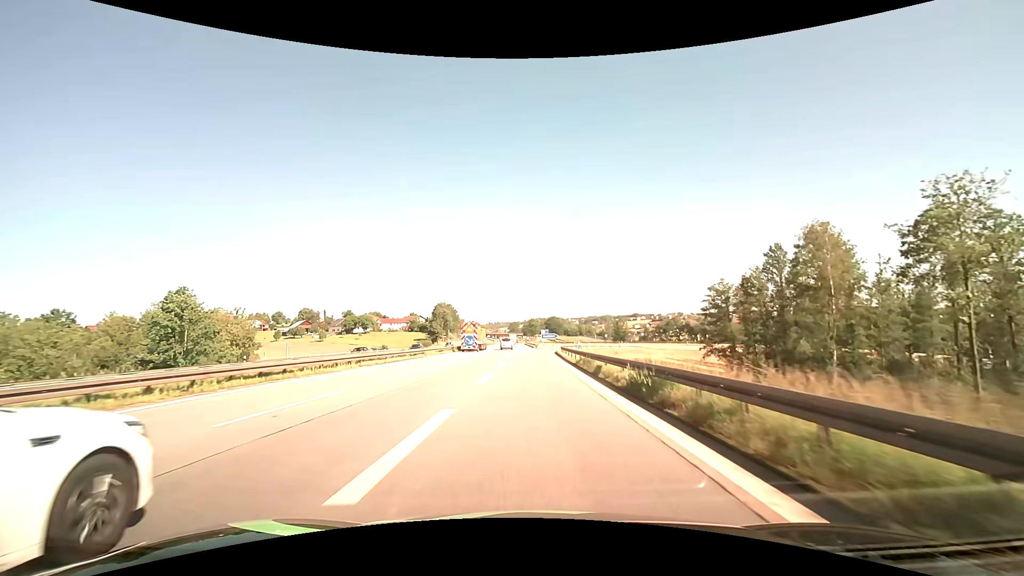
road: motorway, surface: asphalt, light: Day
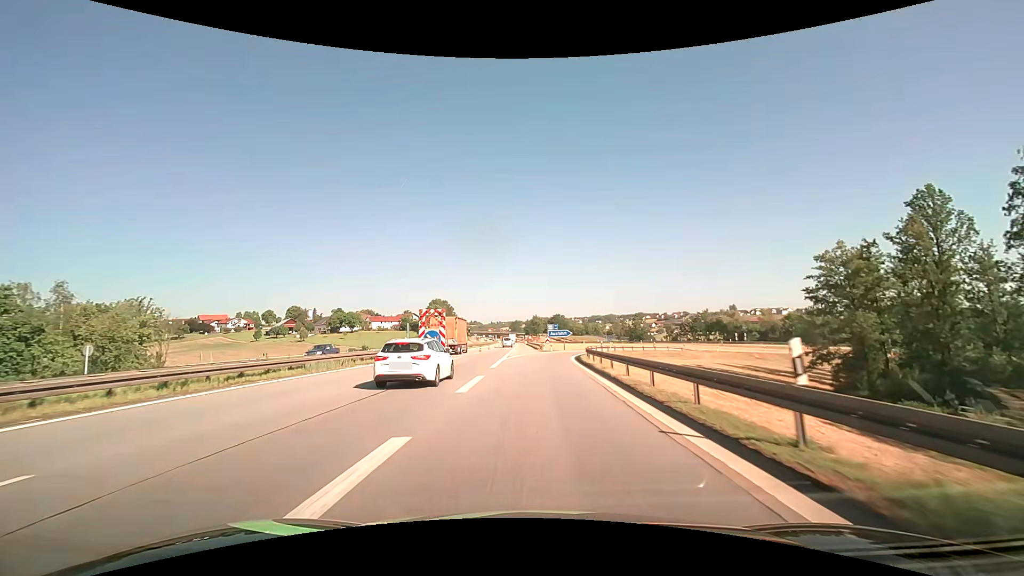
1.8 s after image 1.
(0.0, +27.0) m; 0°
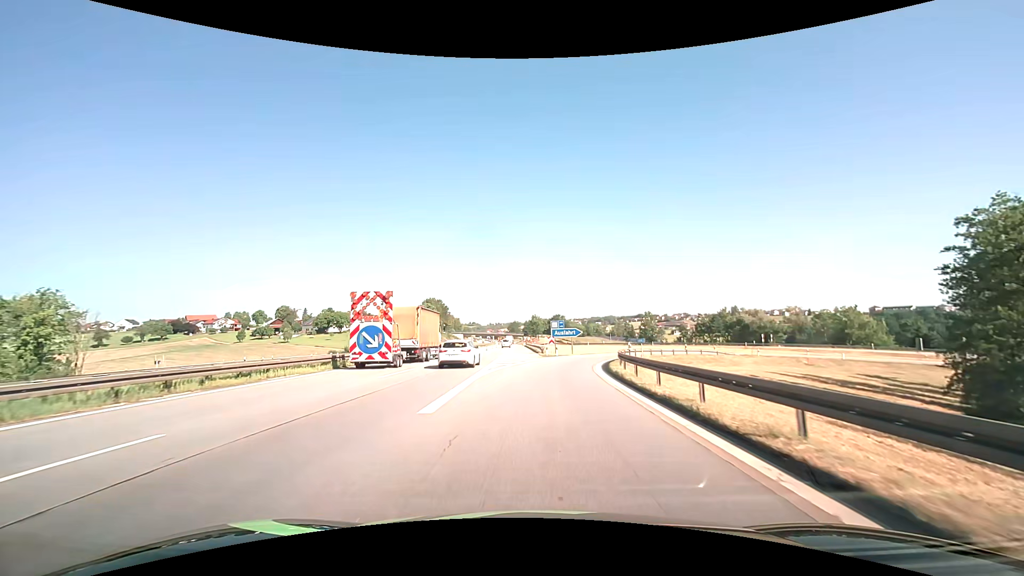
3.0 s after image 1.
(0.0, +15.5) m; 0°
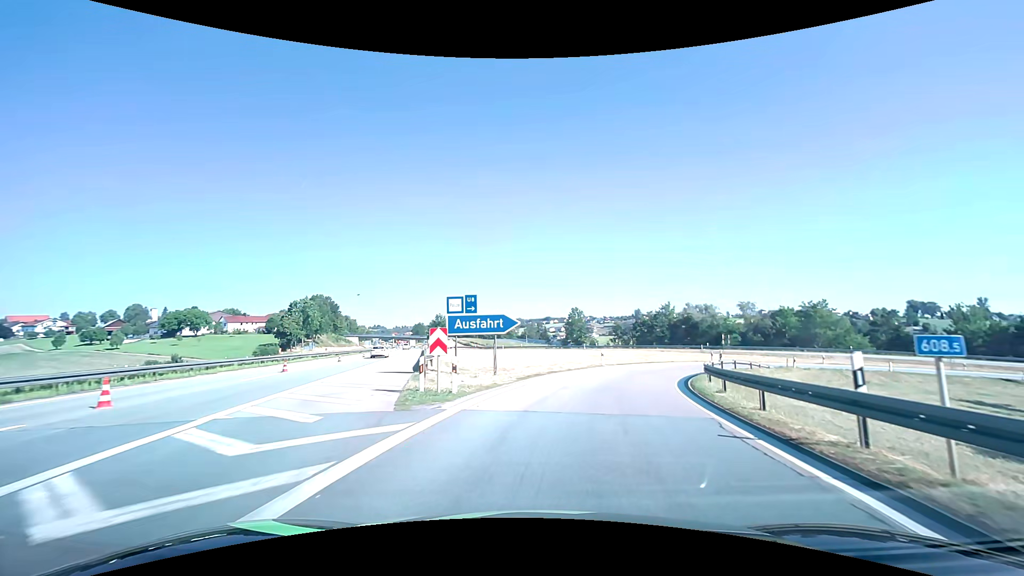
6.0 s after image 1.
(+1.5, +32.3) m; +10°
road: motorway_link
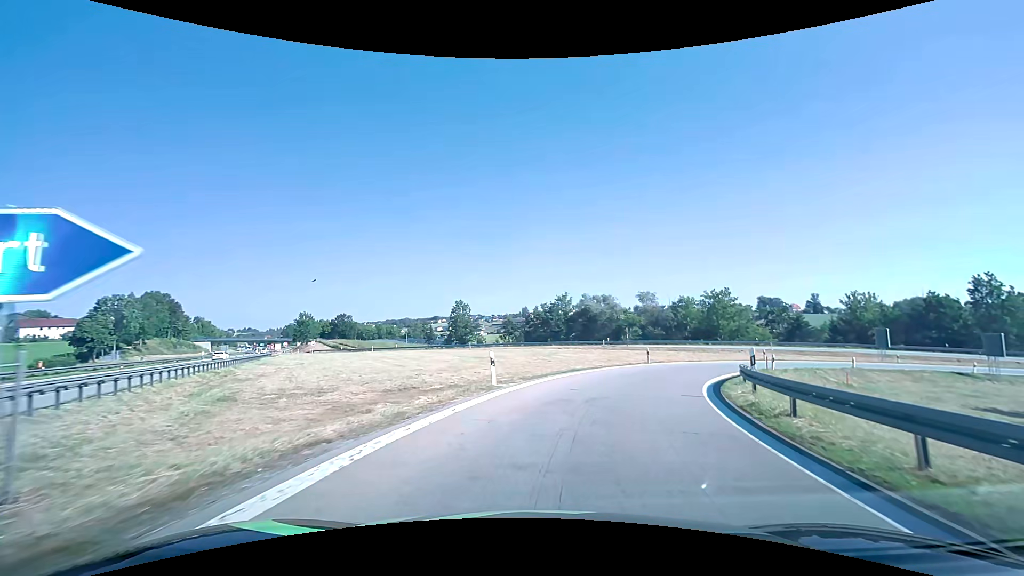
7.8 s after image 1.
(+2.1, +17.9) m; +13°
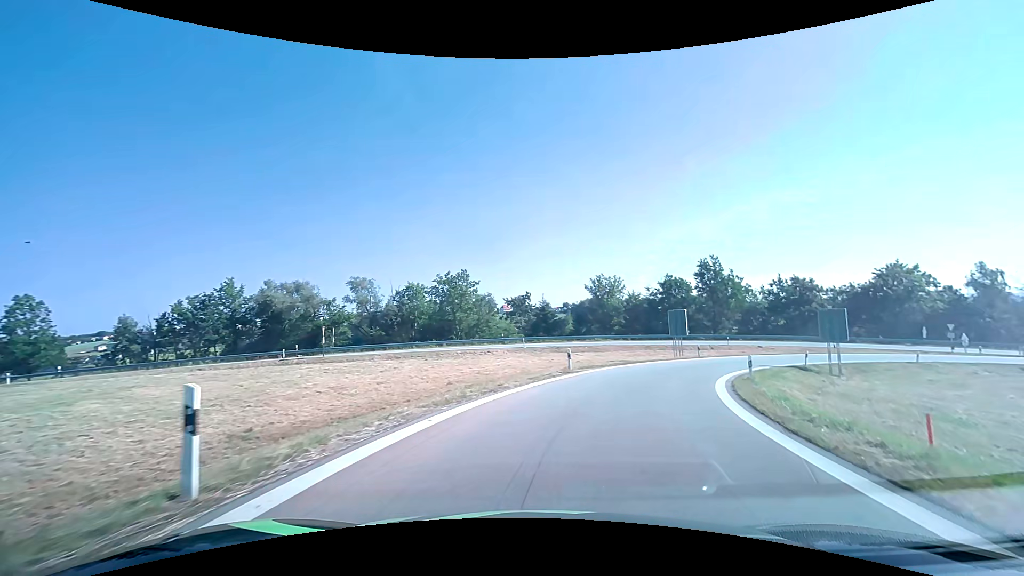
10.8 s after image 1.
(+7.2, +28.0) m; +31°
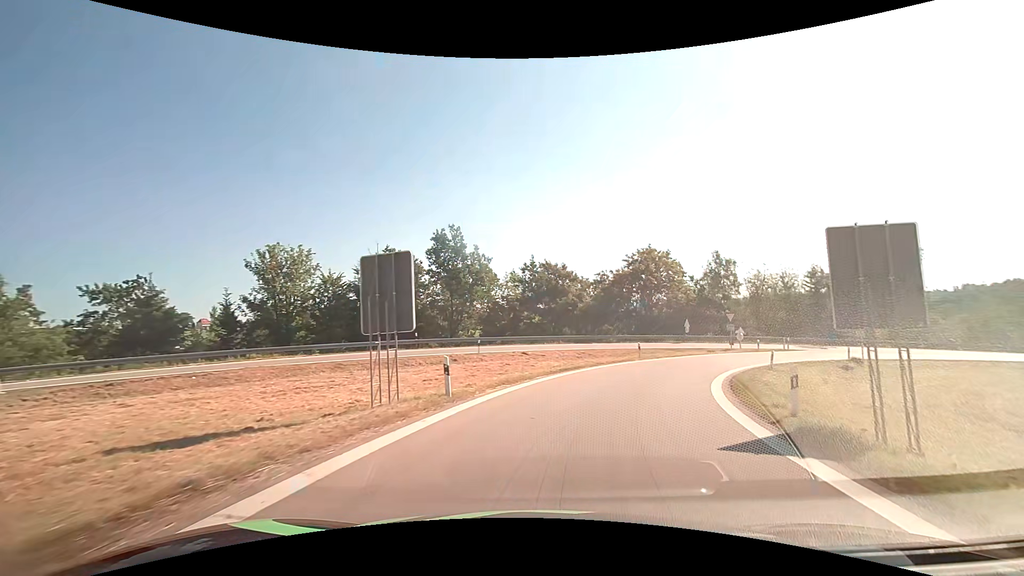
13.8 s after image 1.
(+7.4, +27.3) m; +30°
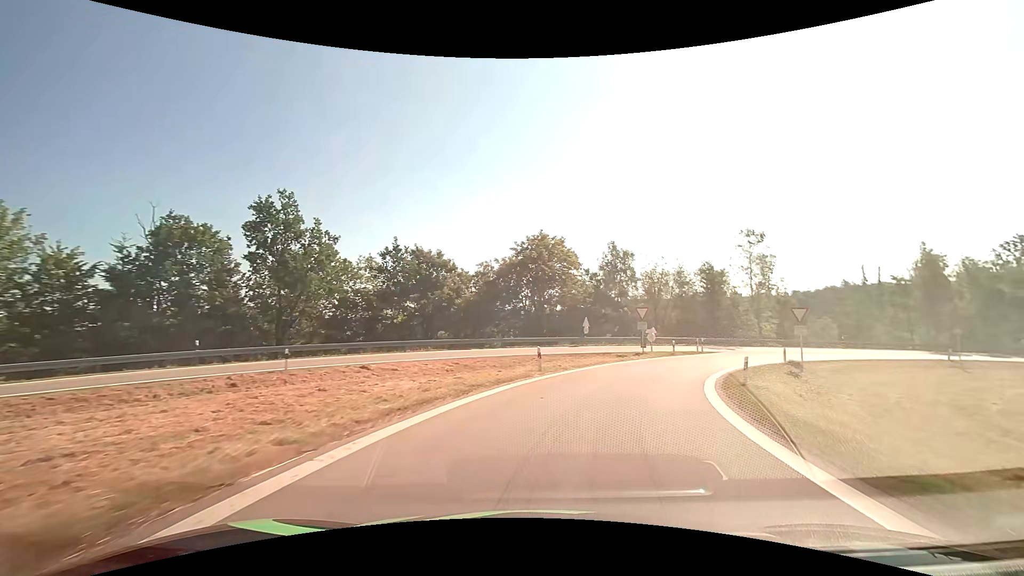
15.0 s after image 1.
(+1.4, +11.9) m; +13°
(+1, +10) (+4, +20) (+8, +28) (+14, +36) (+22, +43) (+30, +48) (+40, +52) (+50, +53) (+60, +54) (+70, +53) m
